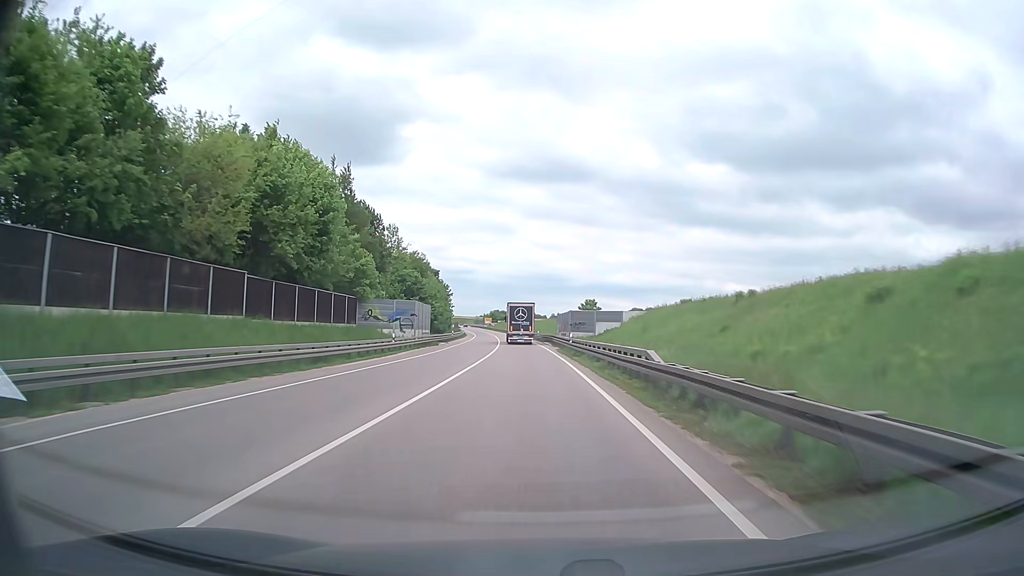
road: trunk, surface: asphalt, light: Day
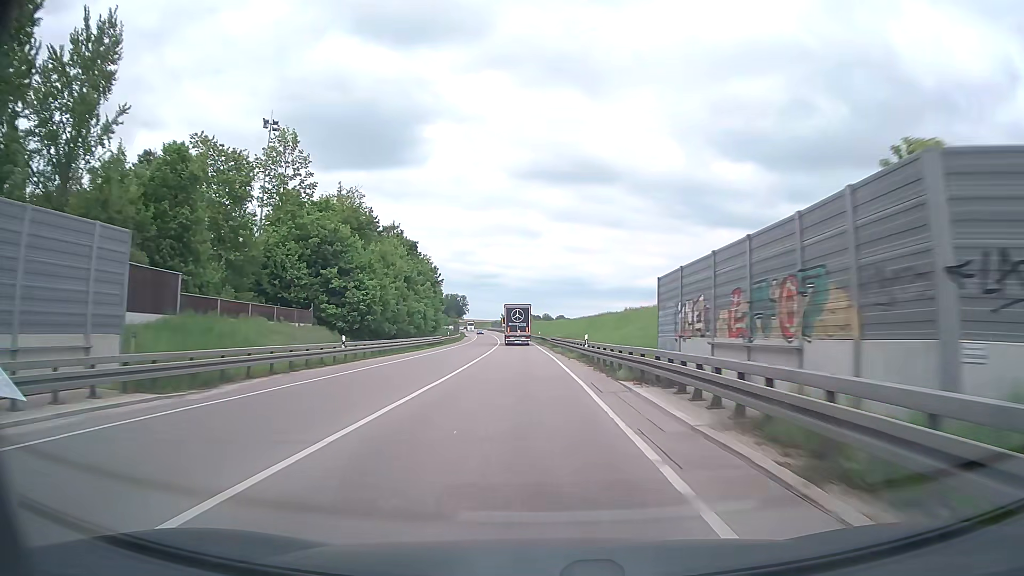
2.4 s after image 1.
(-1.3, +57.9) m; -2°
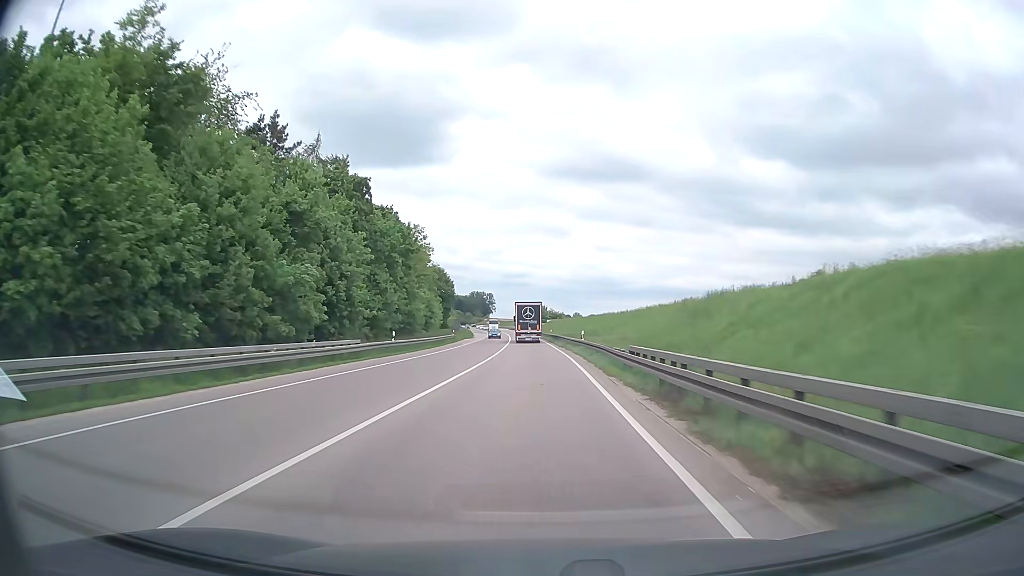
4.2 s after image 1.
(-1.0, +43.6) m; -3°
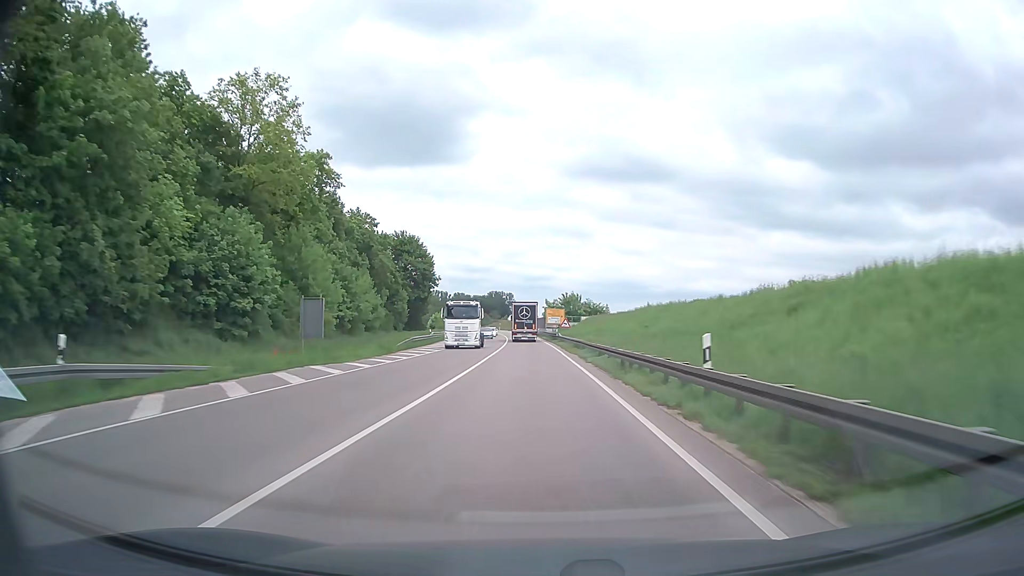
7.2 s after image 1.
(-1.3, +71.4) m; -2°
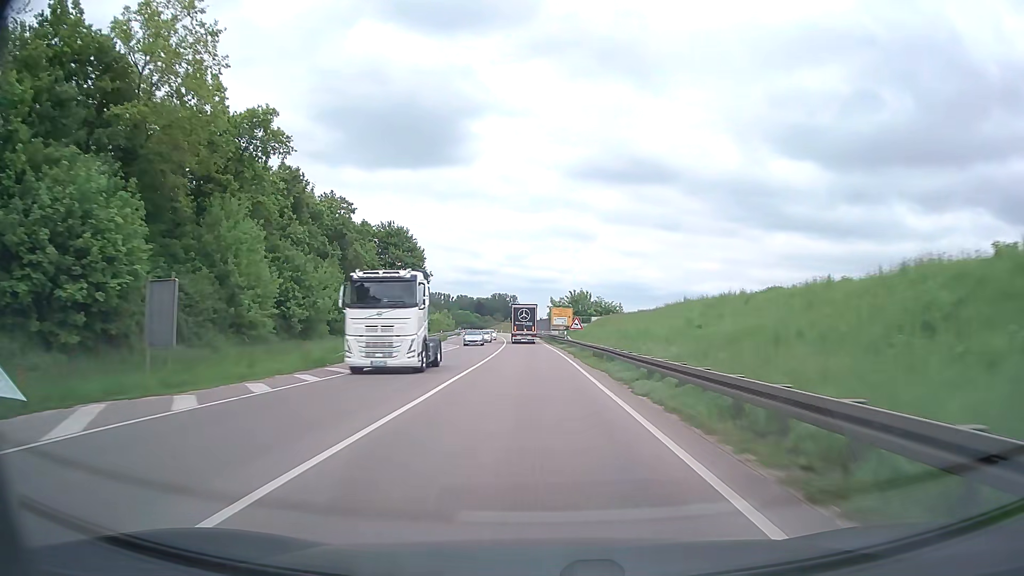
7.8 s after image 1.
(-0.1, +13.9) m; 0°
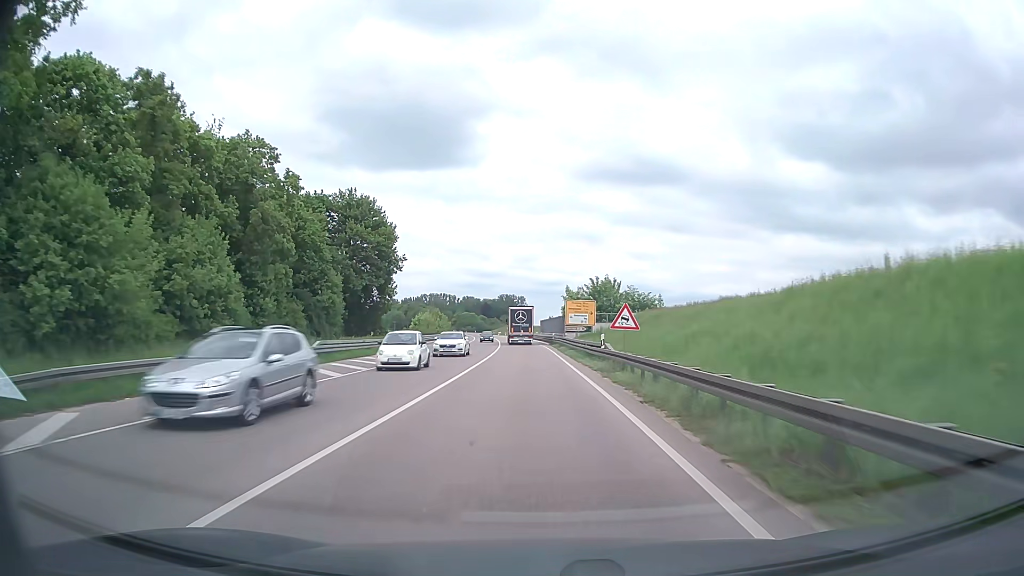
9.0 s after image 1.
(-0.2, +27.7) m; -1°
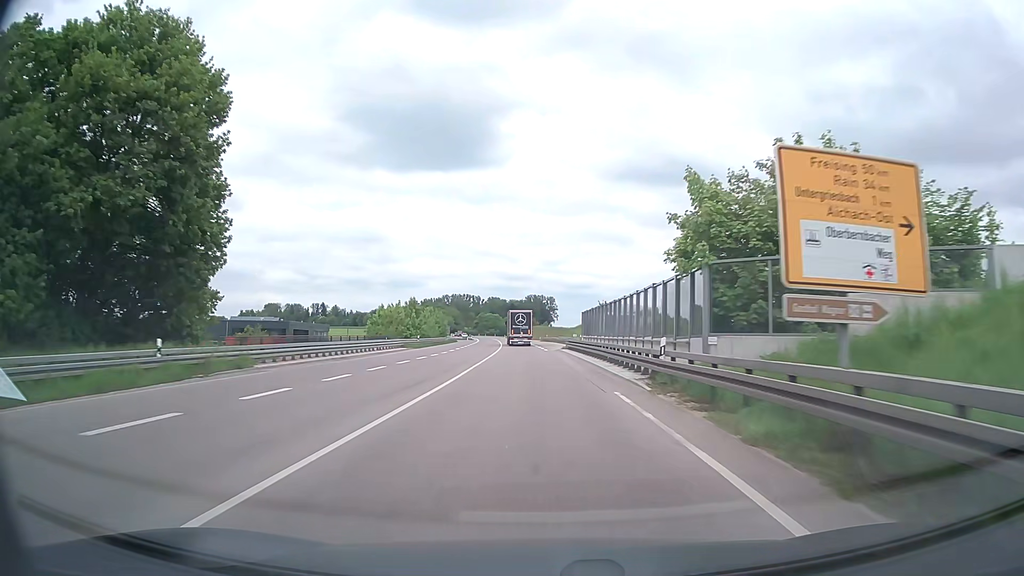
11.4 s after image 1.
(-1.1, +54.7) m; -3°
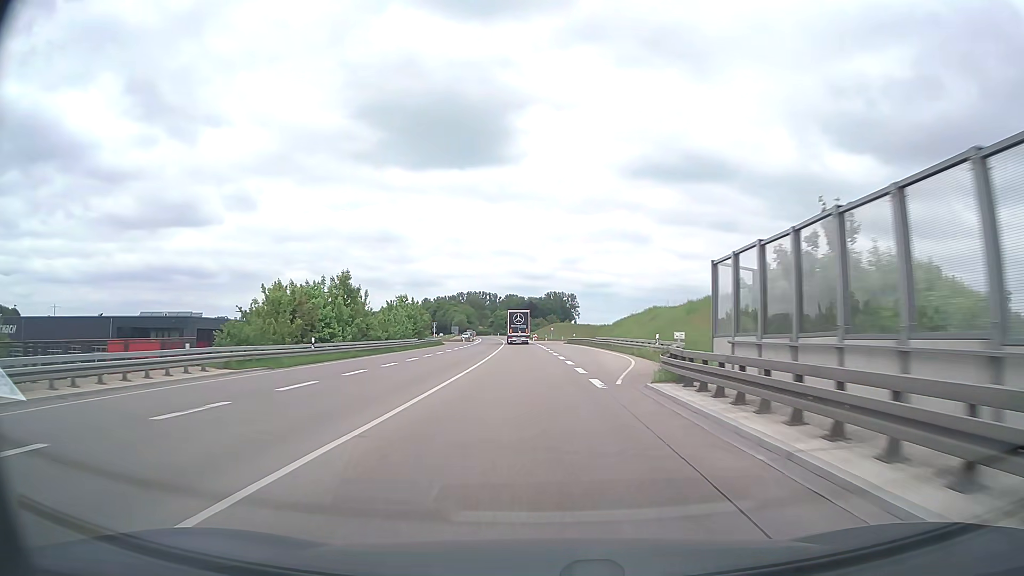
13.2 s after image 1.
(-0.5, +40.1) m; -1°
(0, +10) (0, +20) (0, +30) (0, +40) (-1, +50) (-1, +60) (-1, +70) (-2, +80) (-3, +90) (-3, +100) m
